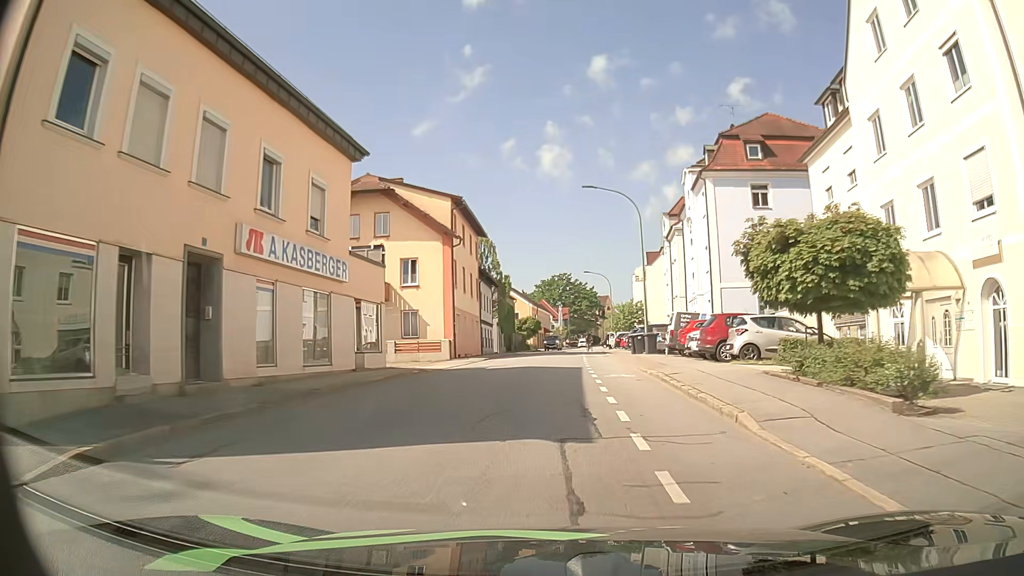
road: tertiary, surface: asphalt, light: Day
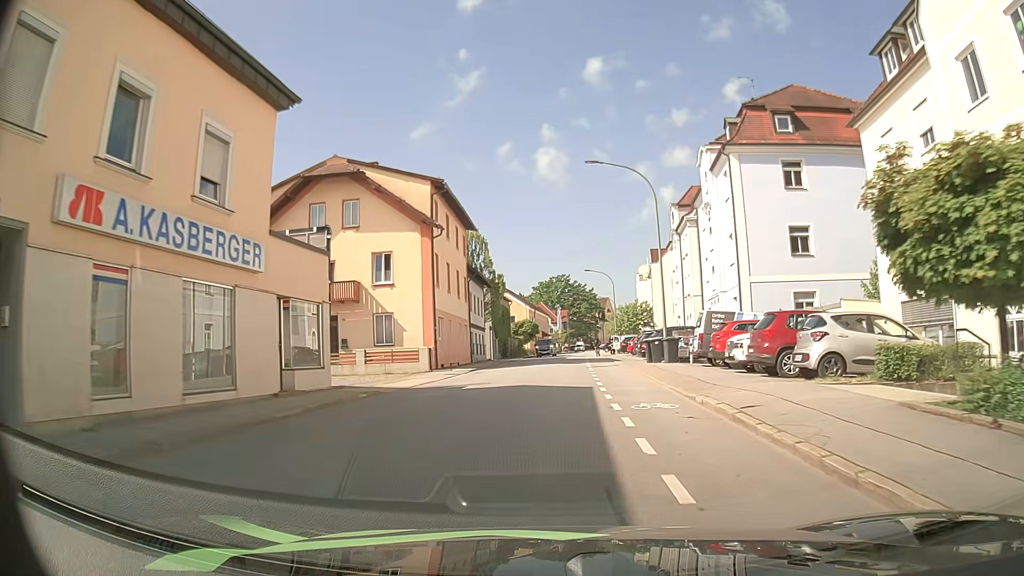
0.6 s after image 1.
(0.0, +6.1) m; 0°
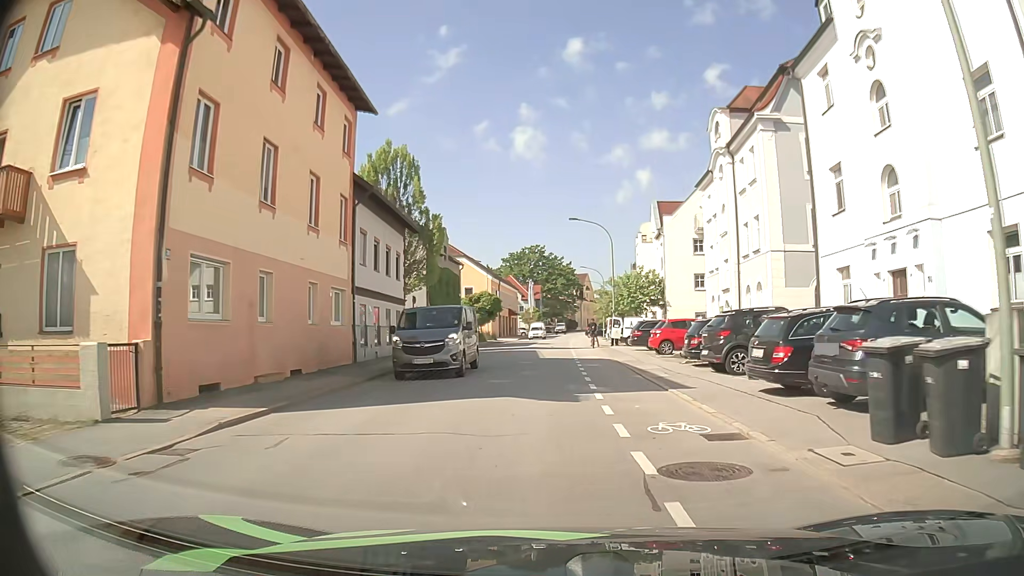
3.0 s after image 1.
(+0.3, +23.1) m; +2°
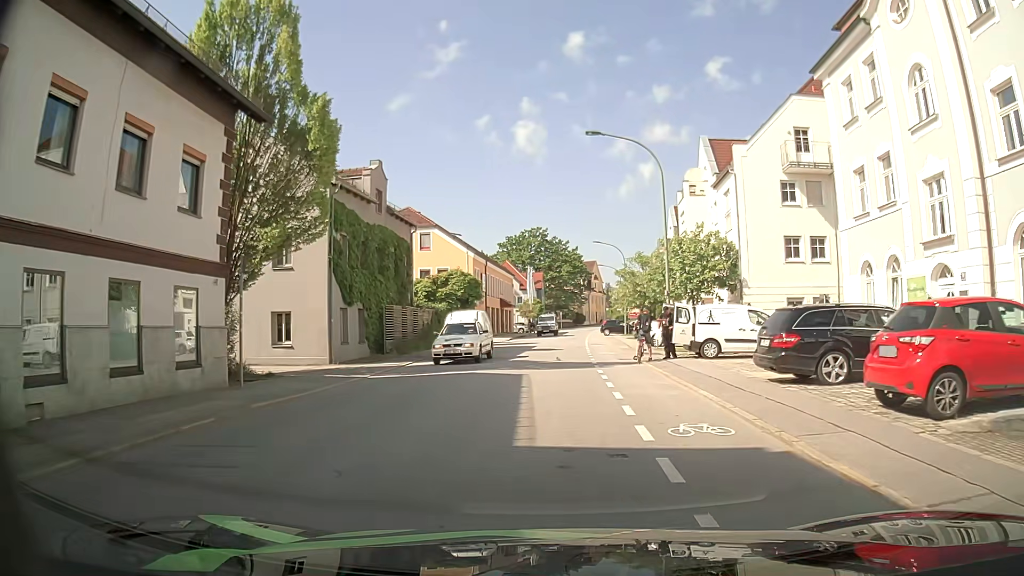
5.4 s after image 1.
(+0.1, +20.4) m; +1°
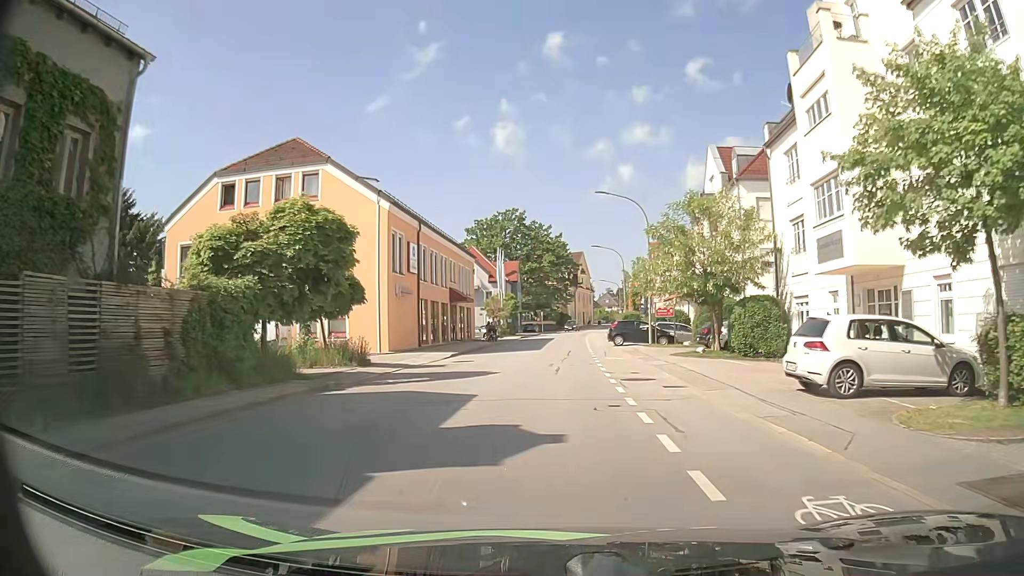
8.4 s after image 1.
(-0.1, +24.8) m; +1°
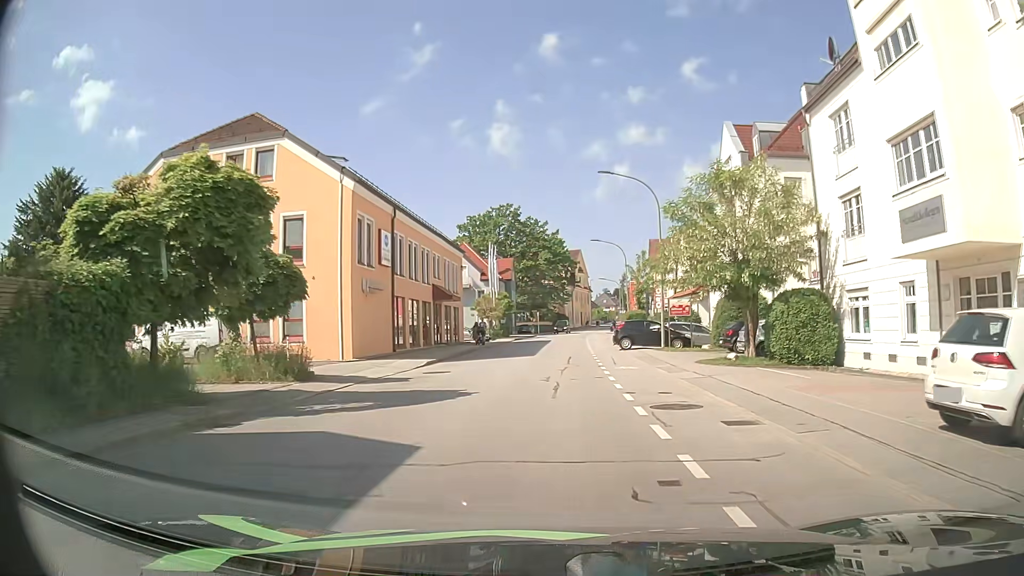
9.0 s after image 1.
(0.0, +5.4) m; -1°
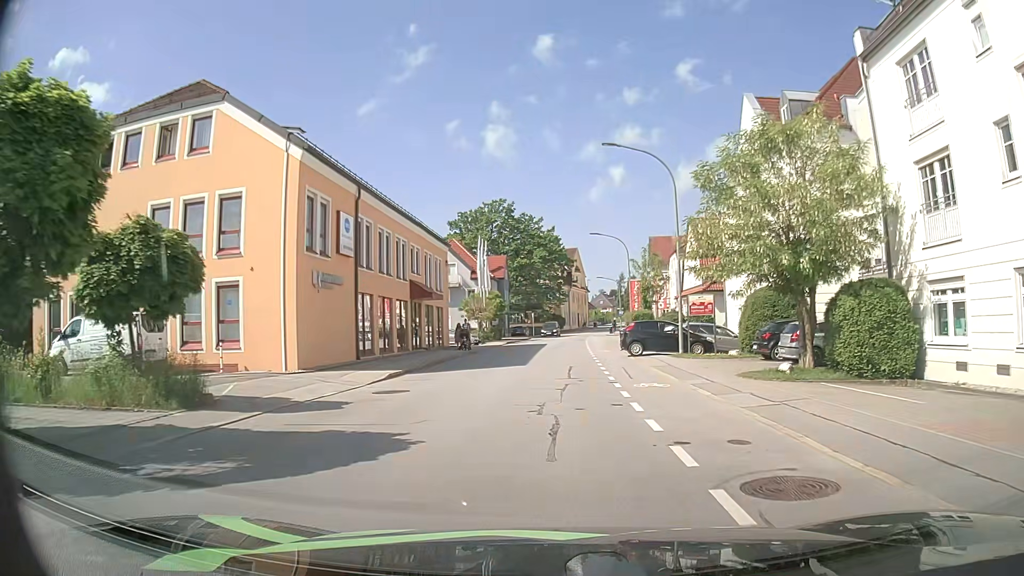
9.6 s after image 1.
(0.0, +5.5) m; +1°
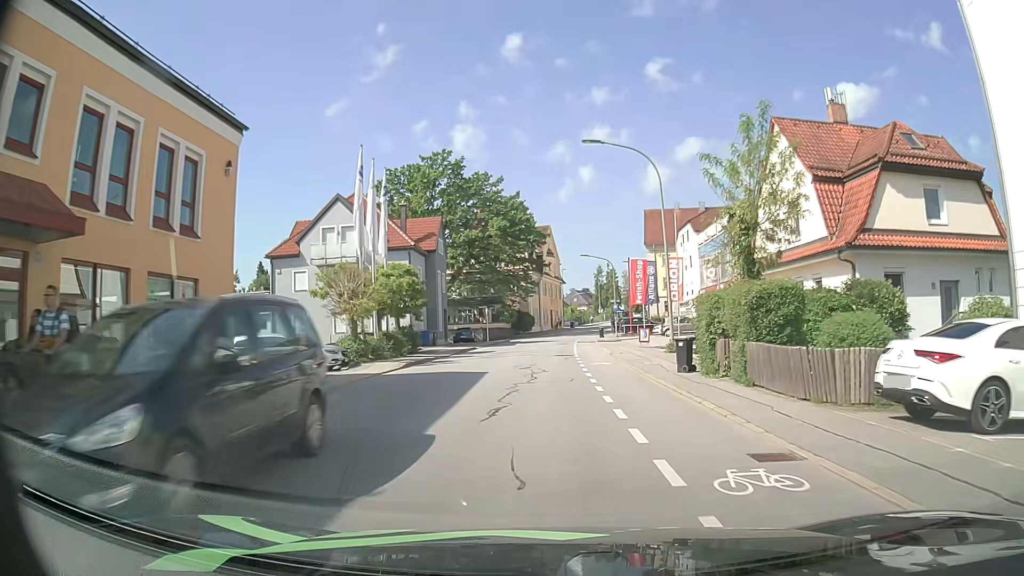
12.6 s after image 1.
(+0.6, +29.3) m; +3°
(0, +10) (0, +20) (0, +30) (0, +40) (0, +50) (+1, +60) (+2, +70) (+4, +80) (+6, +90) (+8, +99) m
